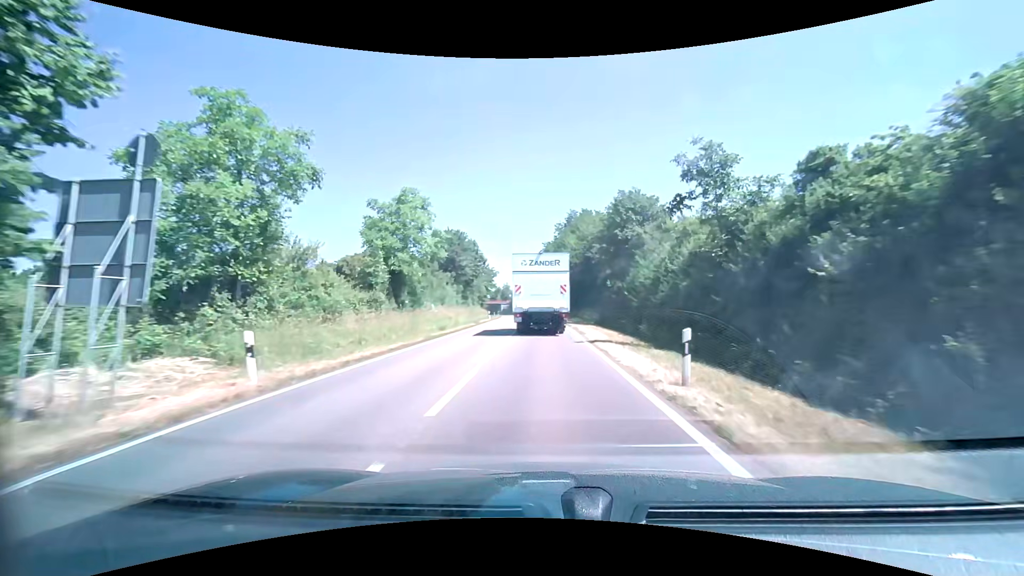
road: primary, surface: asphalt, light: Day
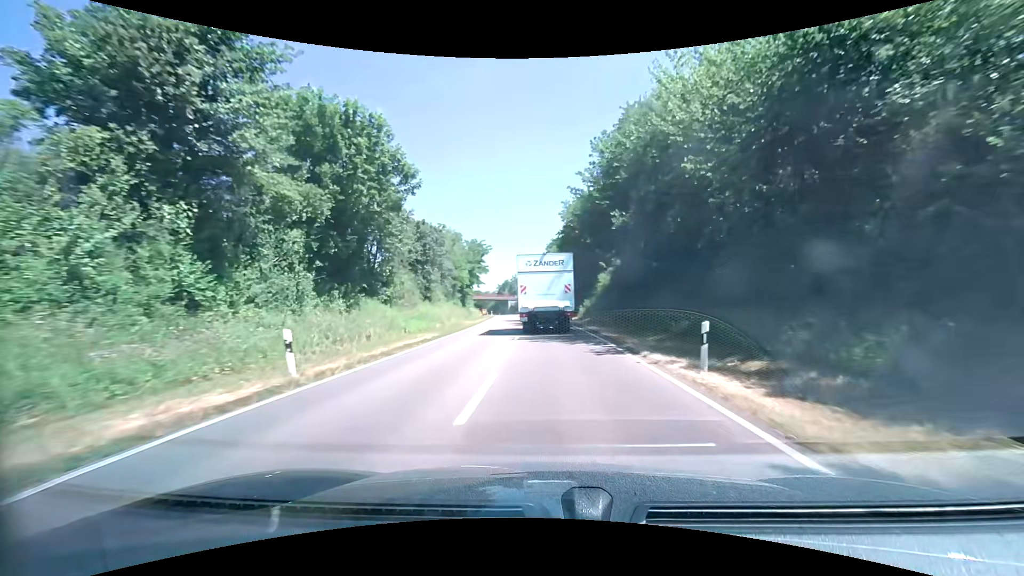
(-0.8, +48.7) m; -2°
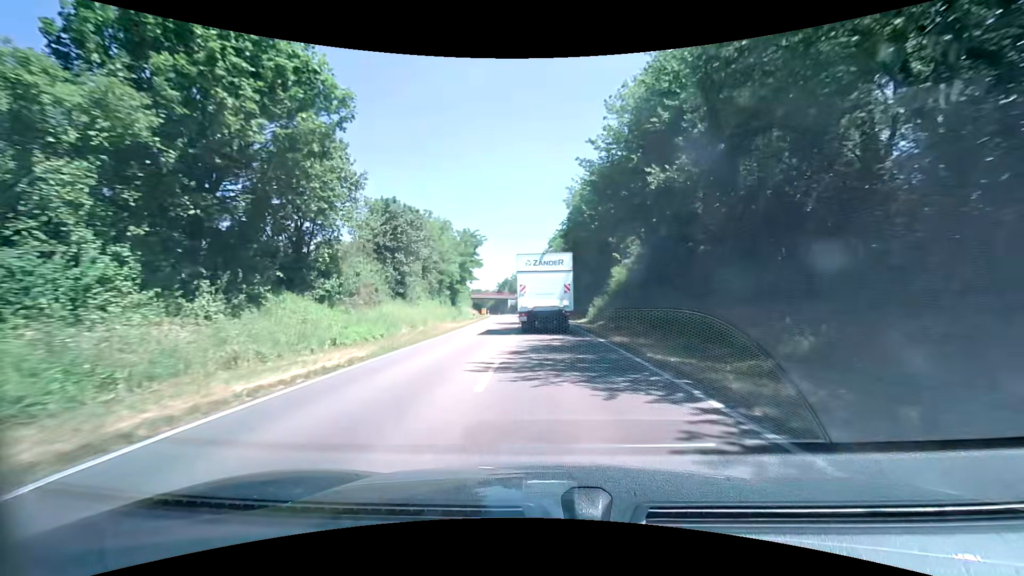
(0.0, +9.9) m; 0°
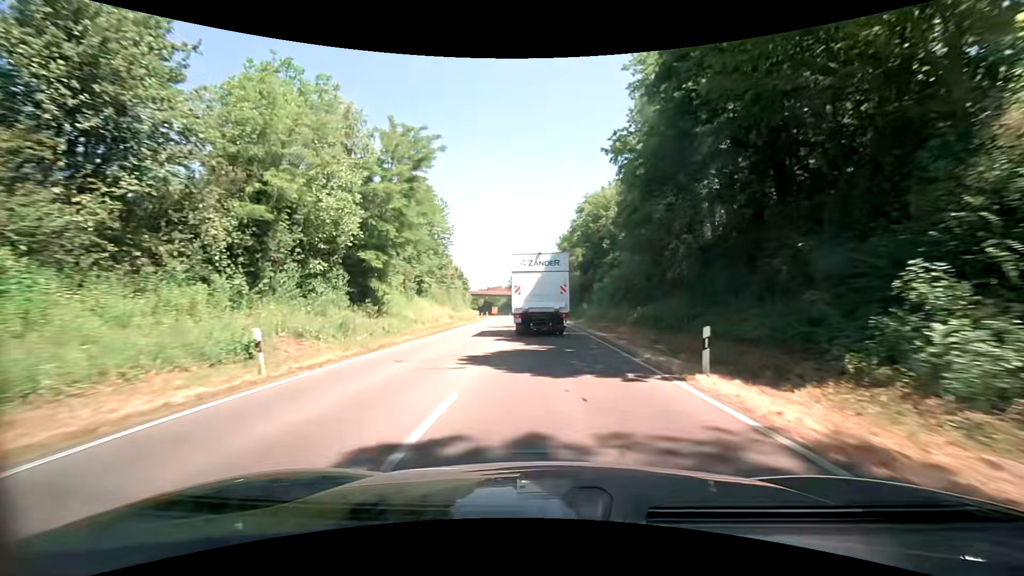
(-0.8, +40.7) m; -2°
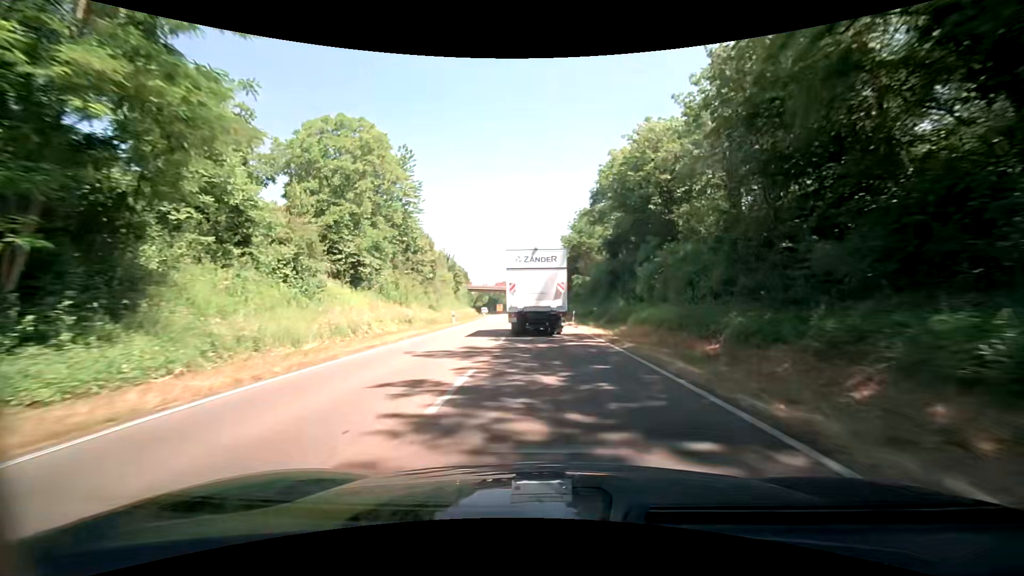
(-0.3, +21.2) m; -1°
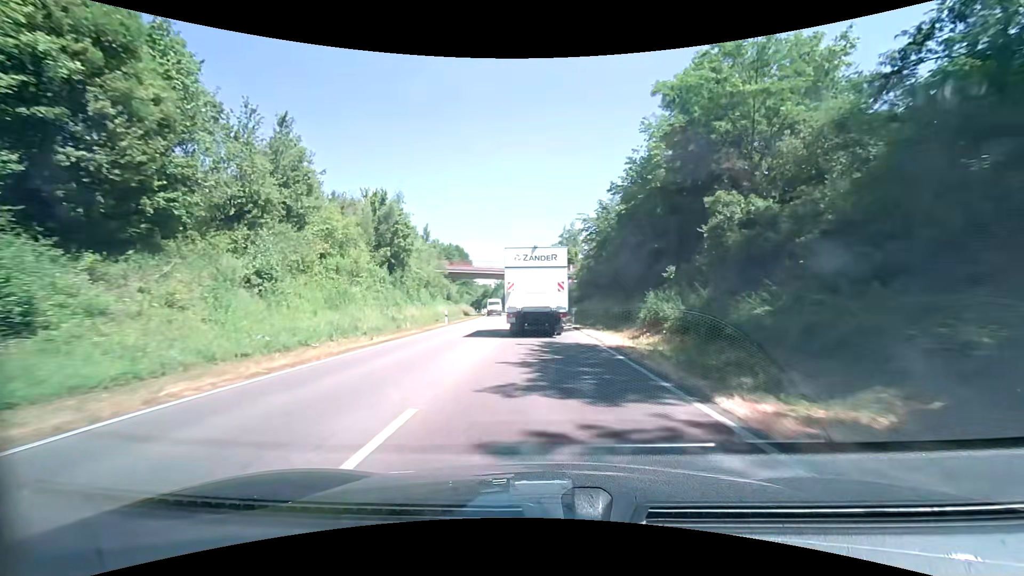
(-1.6, +52.1) m; -3°
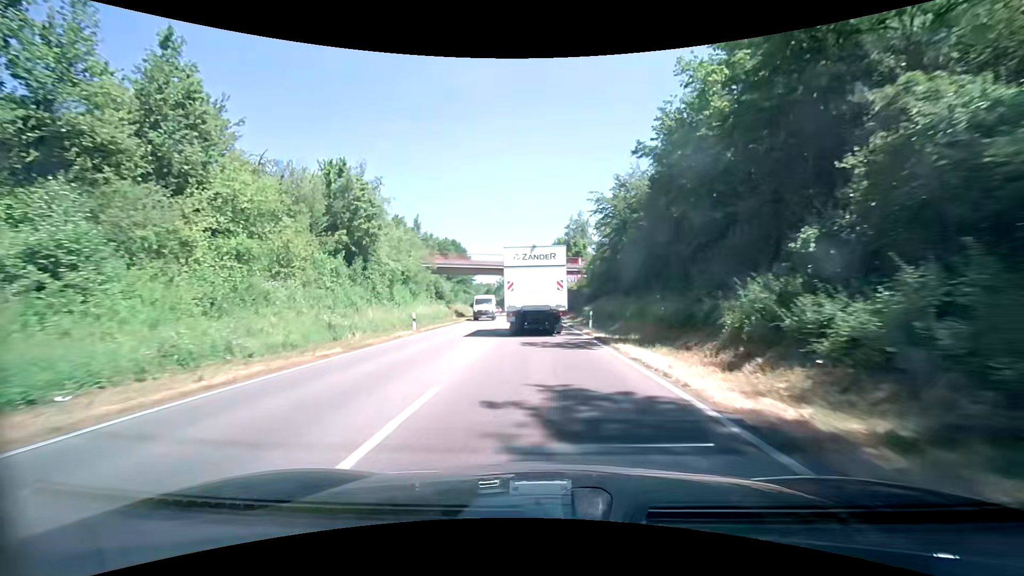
(-0.1, +10.4) m; 0°
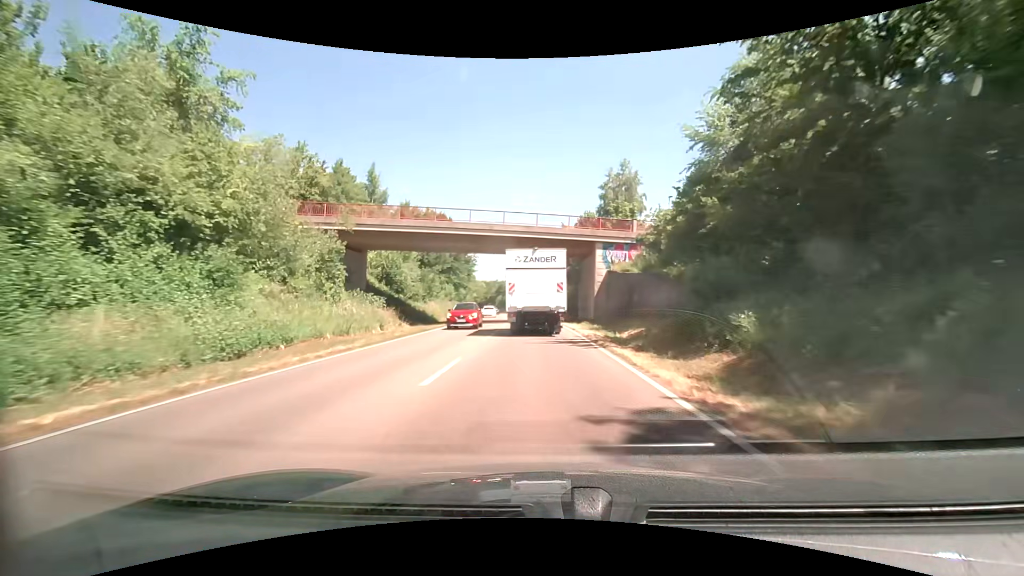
(-0.7, +31.6) m; -2°
(0, +10) (0, +20) (-1, +30) (-1, +40) (-2, +50) (-2, +60) (-3, +70) (-4, +80) (-5, +90) (-6, +100) m
